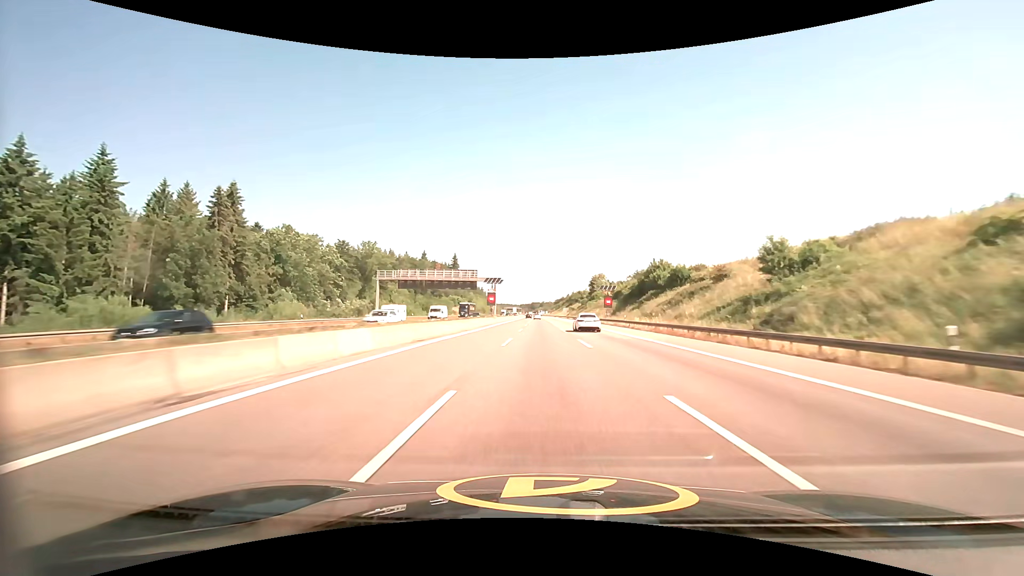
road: motorway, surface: asphalt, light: Day
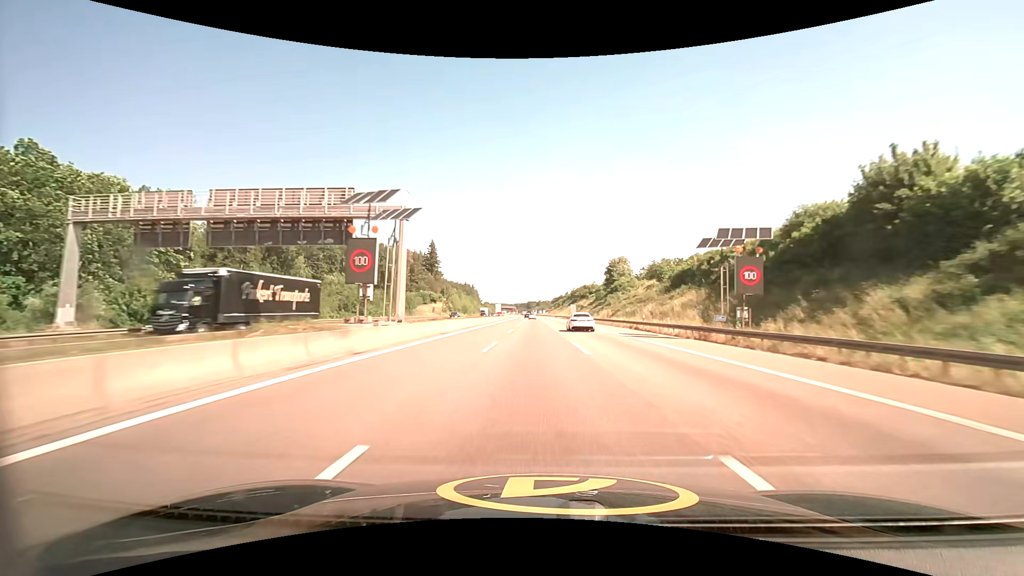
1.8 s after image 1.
(0.0, +57.1) m; 0°
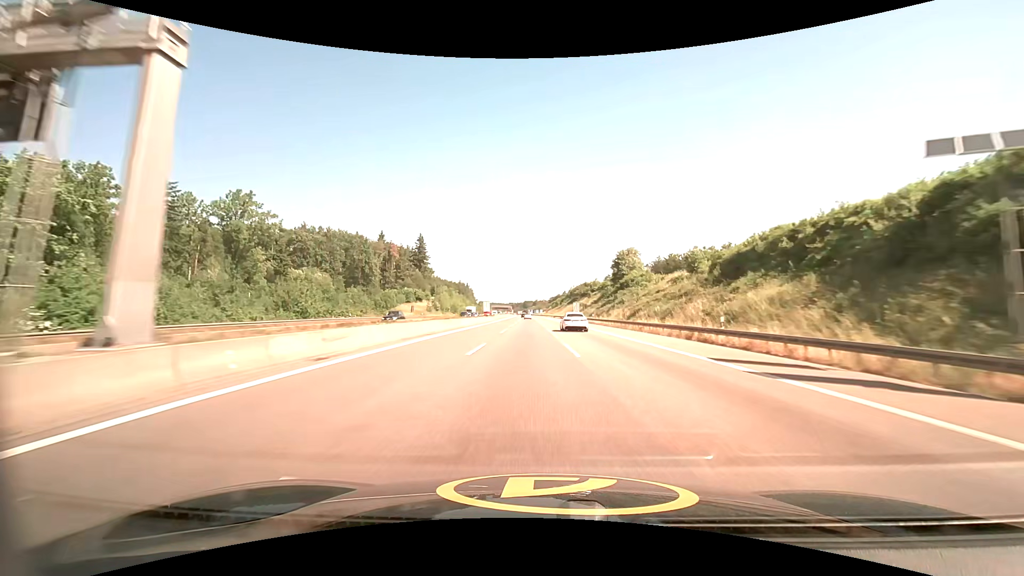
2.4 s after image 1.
(0.0, +18.8) m; 0°
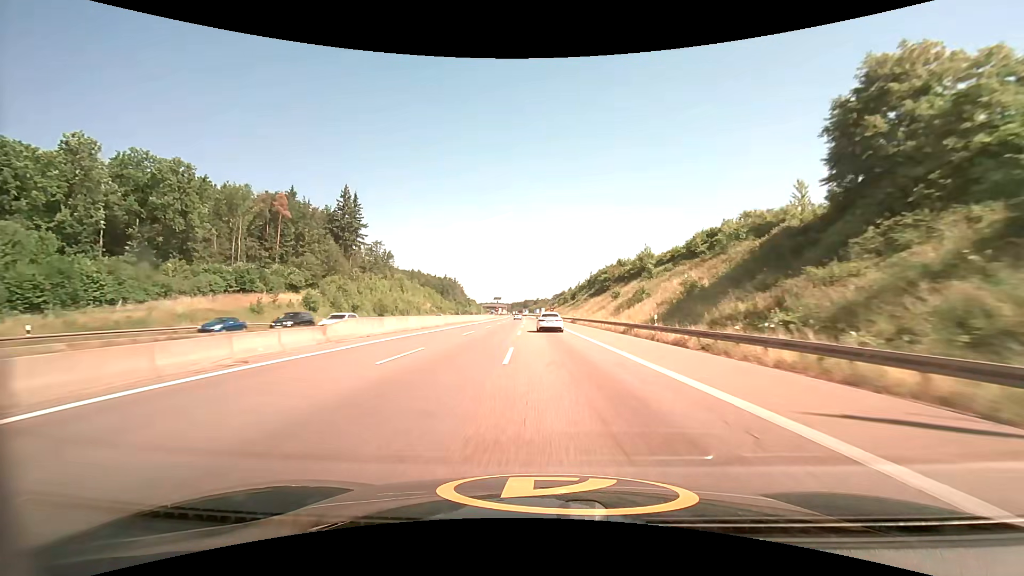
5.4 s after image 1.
(+0.4, +91.6) m; 0°
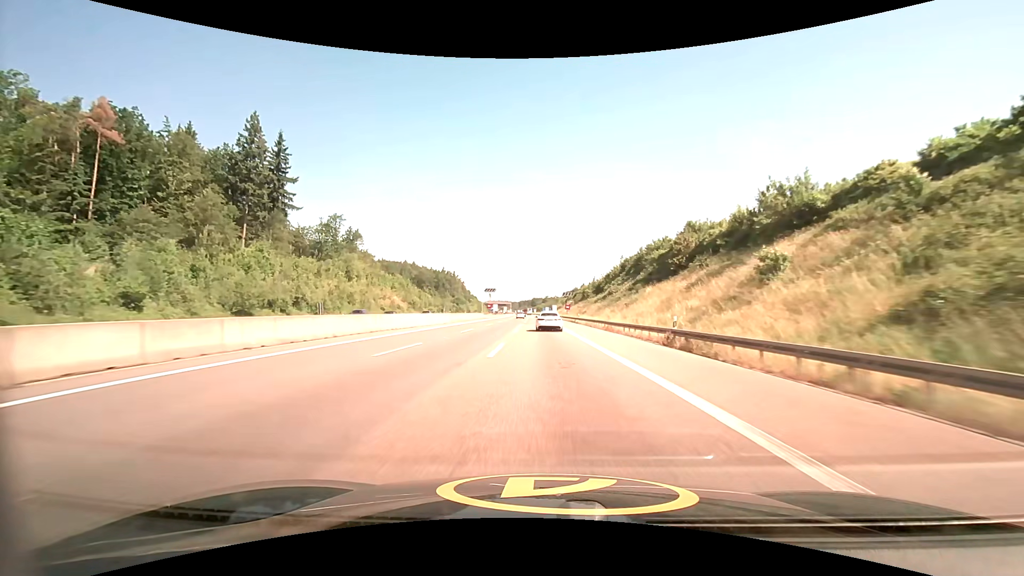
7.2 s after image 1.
(-0.5, +52.5) m; -1°
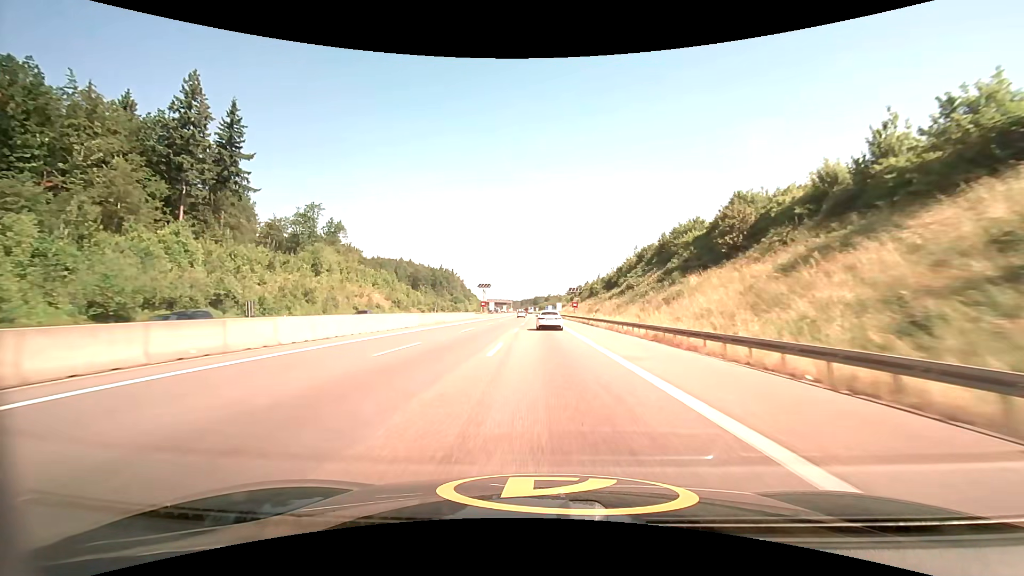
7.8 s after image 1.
(0.0, +17.3) m; 0°
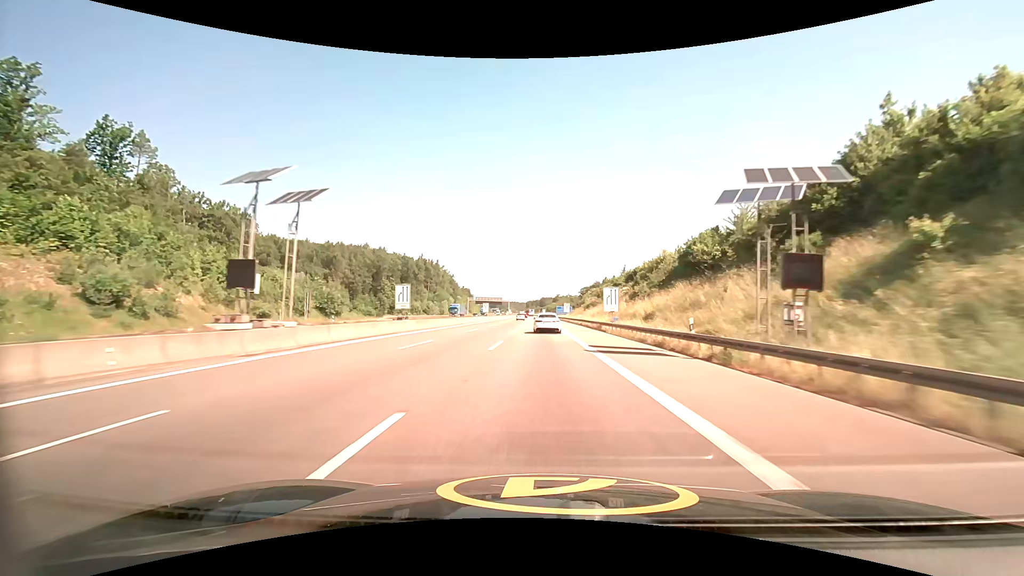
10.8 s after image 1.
(-0.5, +85.9) m; -1°
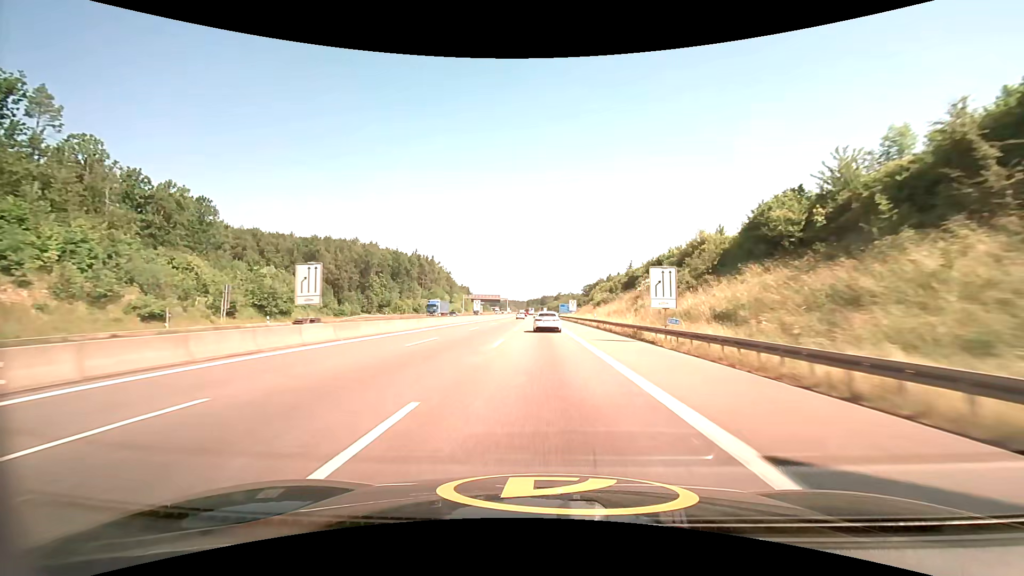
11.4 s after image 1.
(0.0, +17.0) m; 0°
(0, +10) (0, +20) (0, +30) (0, +40) (0, +50) (0, +60) (0, +70) (-1, +80) (-1, +90) (-1, +100) m
